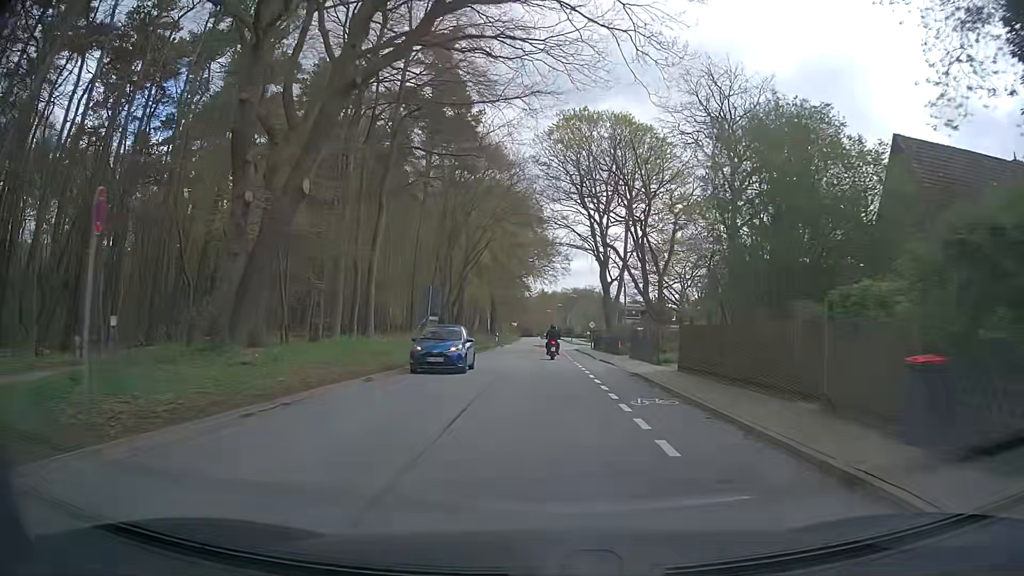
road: secondary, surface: asphalt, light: Day
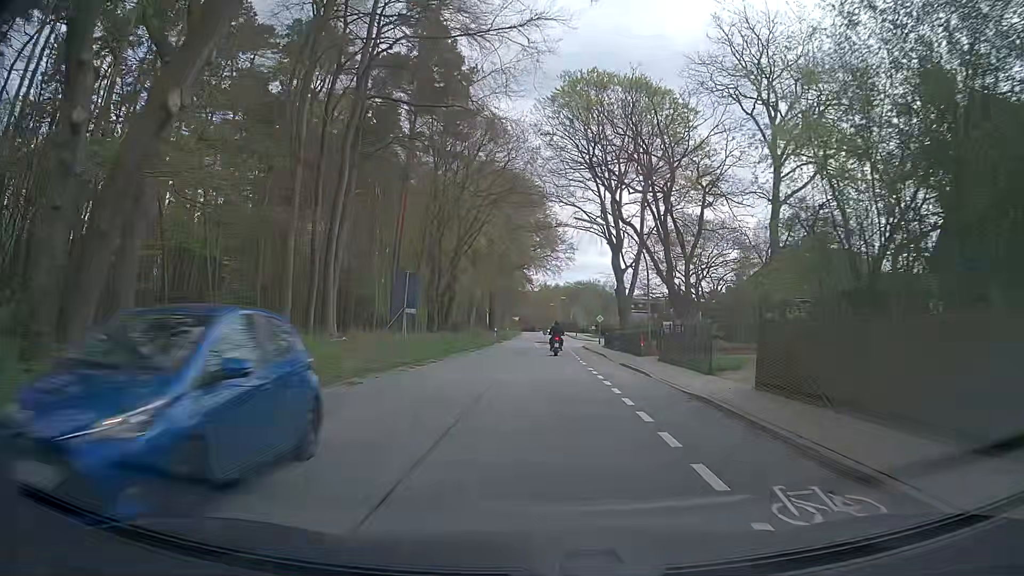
(0.0, +7.6) m; 0°
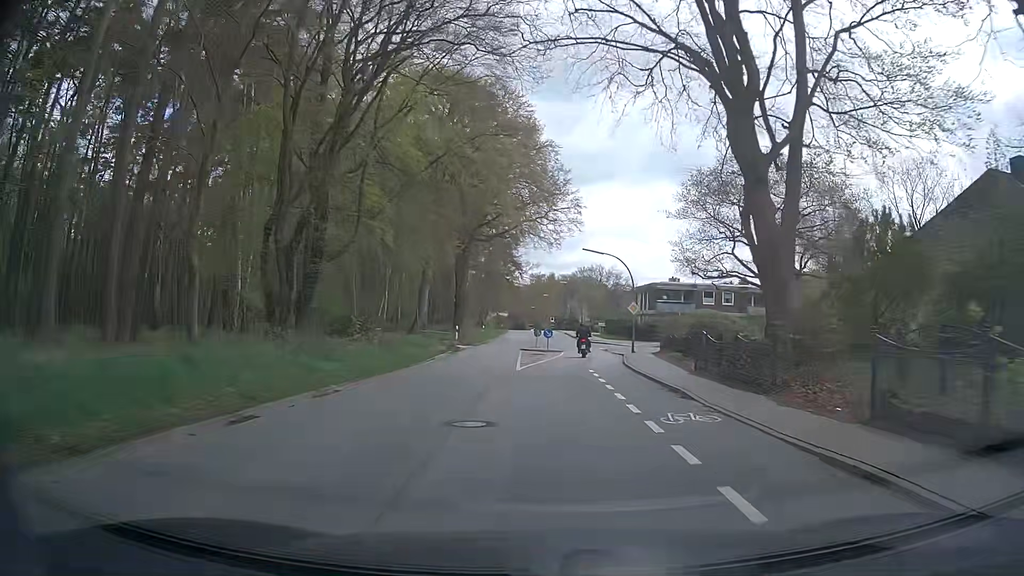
(+0.1, +30.8) m; 0°
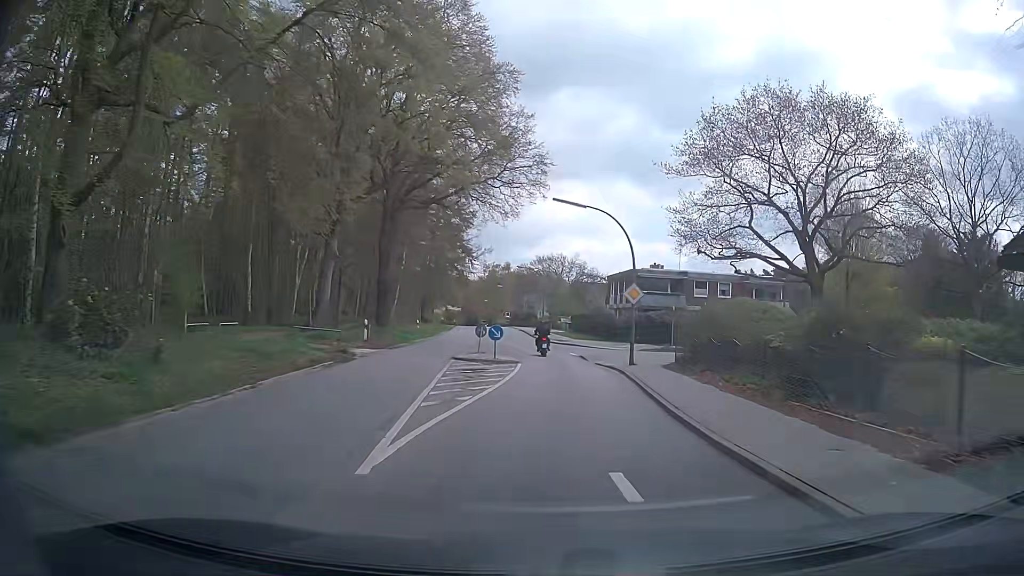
(+0.4, +15.4) m; +4°
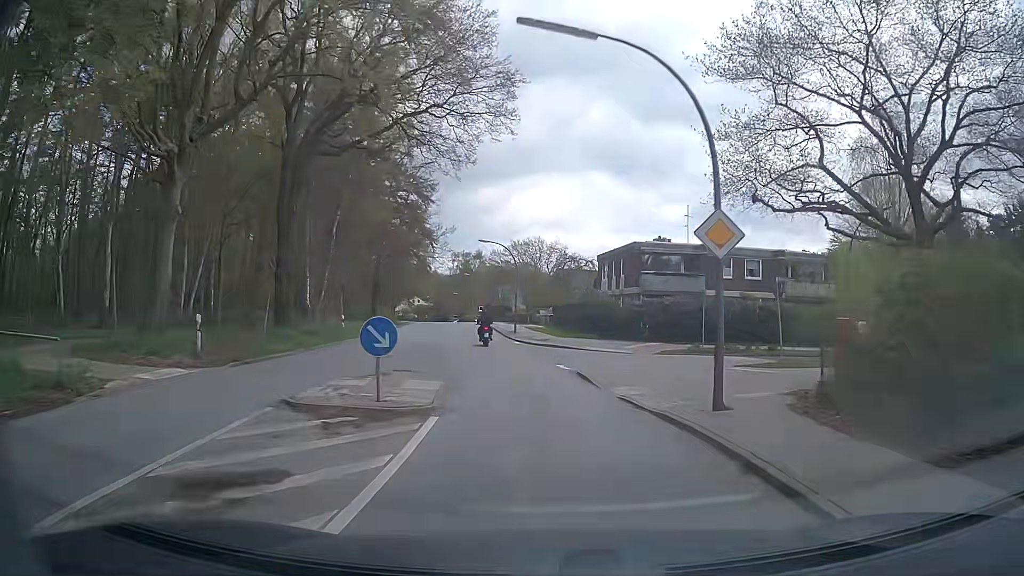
(+0.4, +15.4) m; +2°
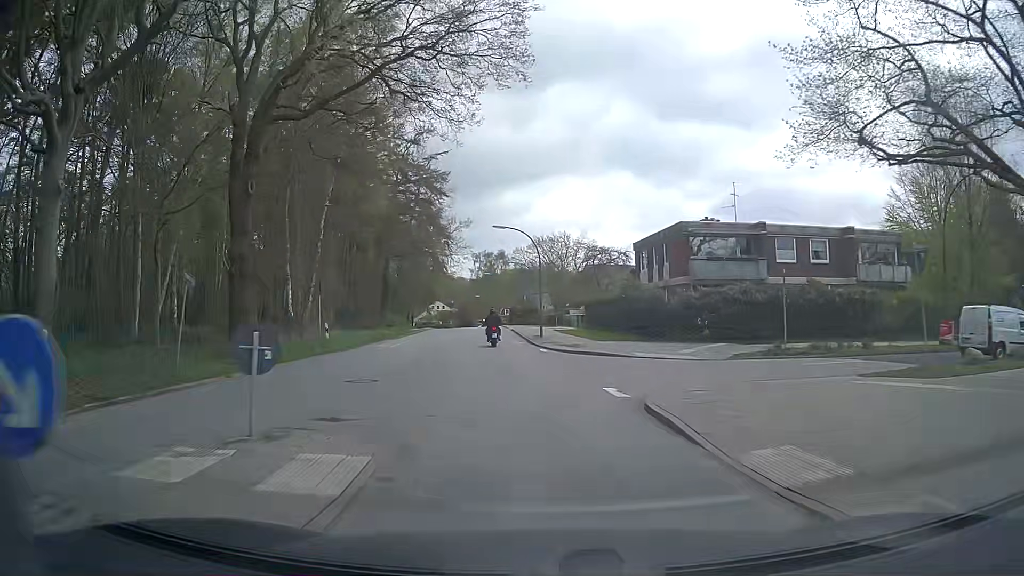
(0.0, +8.1) m; -1°
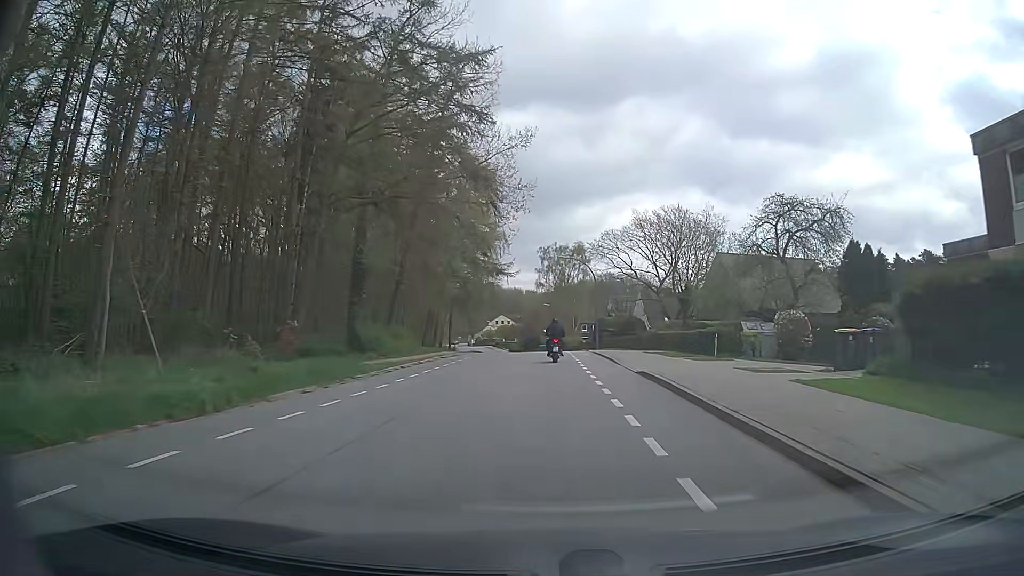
(-3.5, +34.2) m; -7°
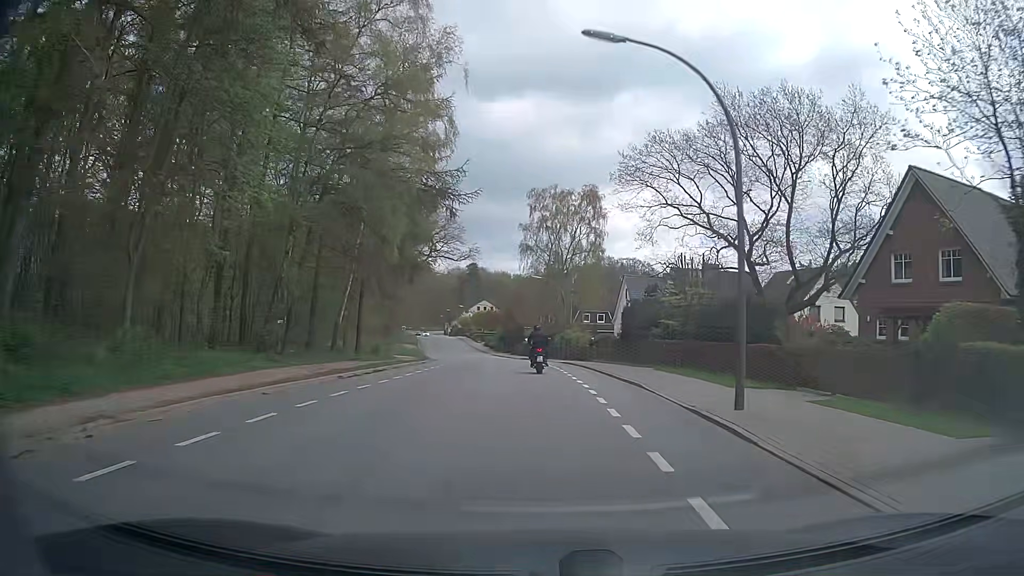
(+0.4, +32.9) m; +1°
(0, +10) (0, +20) (-1, +30) (-1, +40) (-3, +50) (-4, +60) (-6, +70) (-8, +79) (-10, +89) (-12, +99) m
